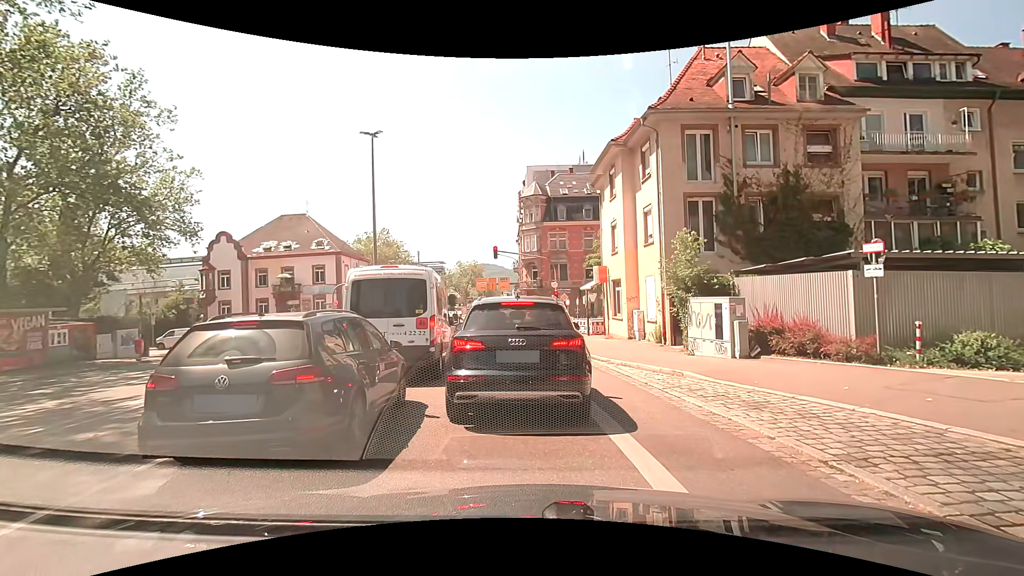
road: secondary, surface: asphalt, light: Day
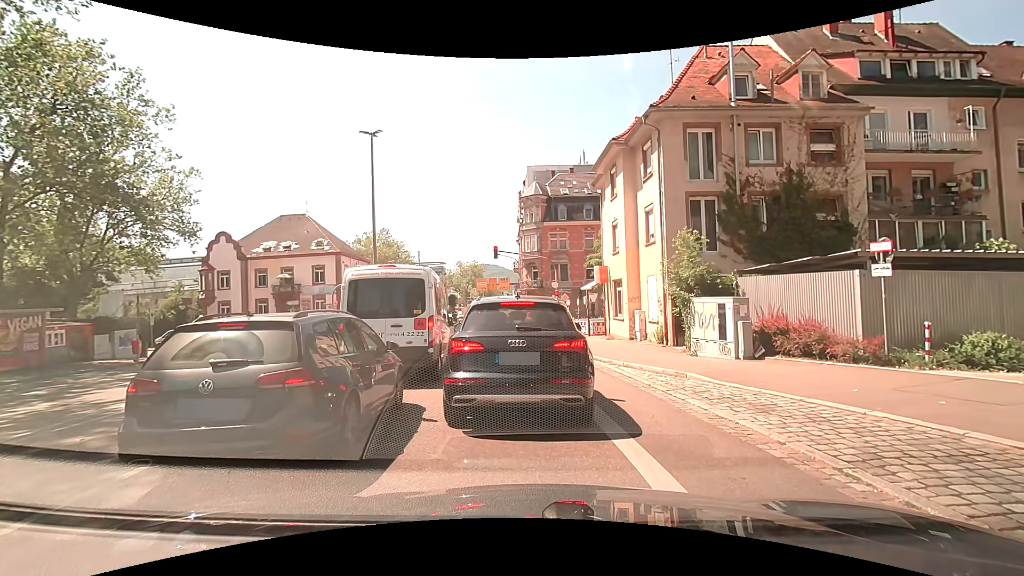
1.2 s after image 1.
(0.0, +0.2) m; 0°
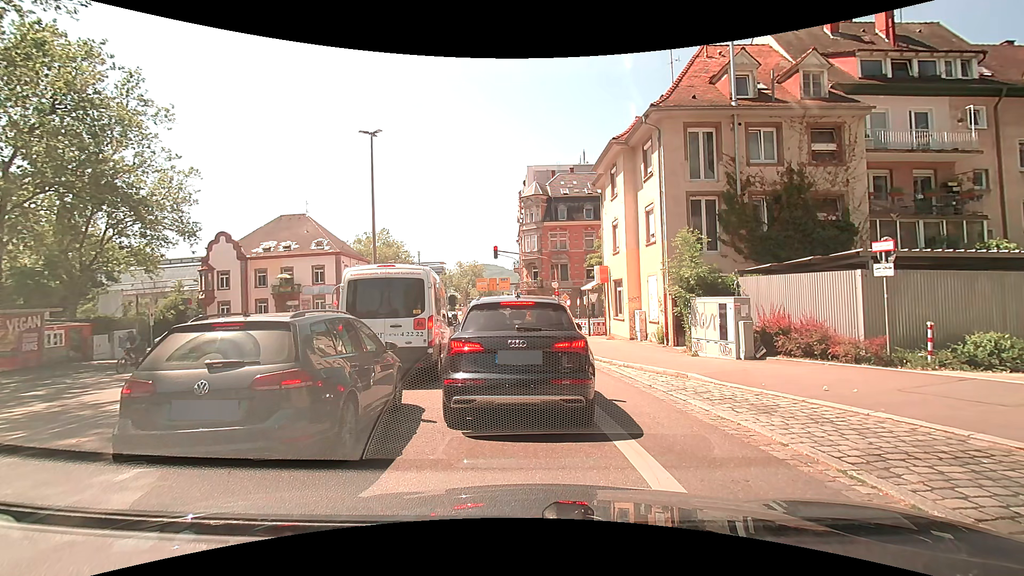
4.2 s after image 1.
(0.0, +0.1) m; 0°
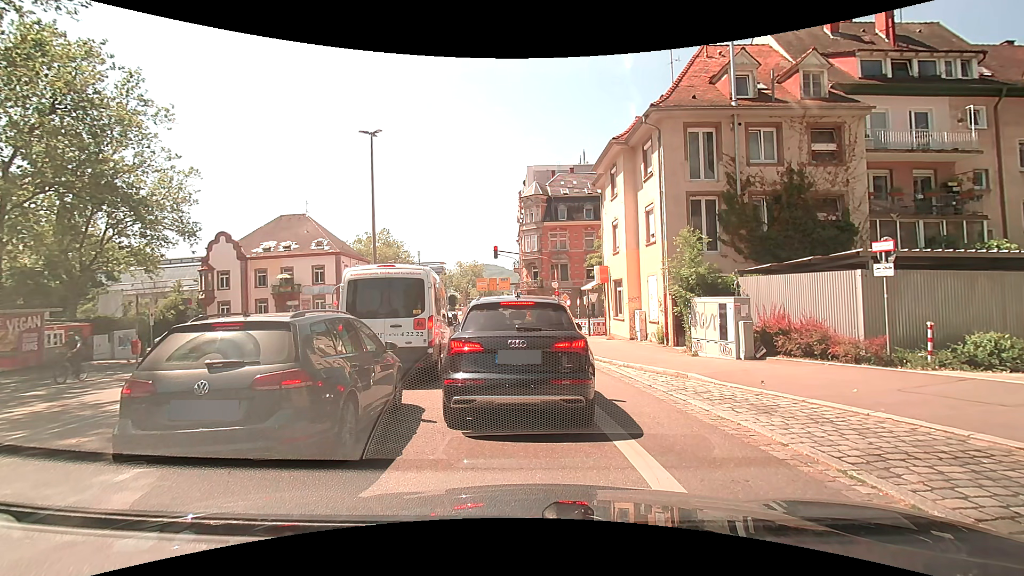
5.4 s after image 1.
(0.0, 0.0) m; 0°
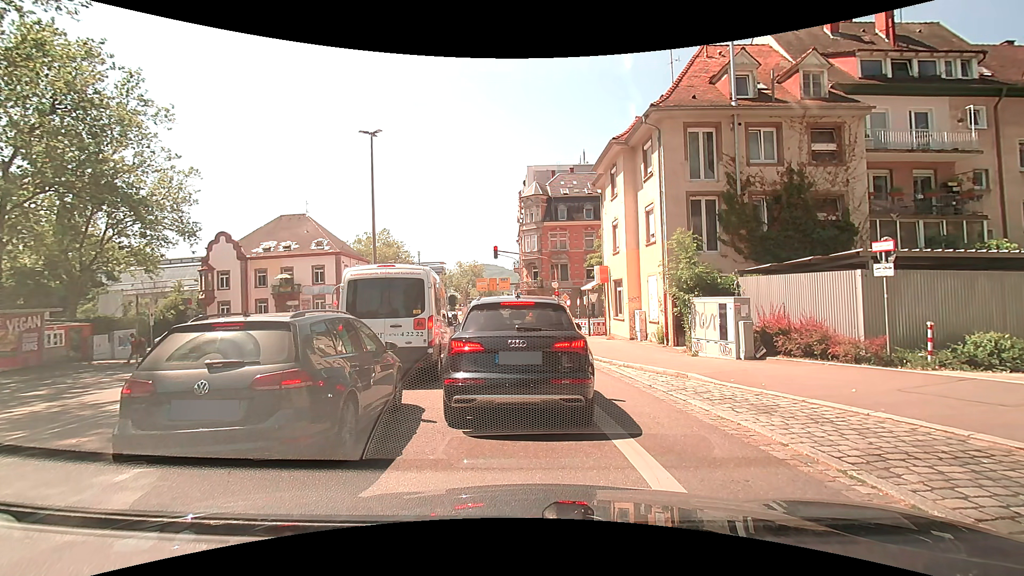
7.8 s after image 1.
(0.0, 0.0) m; 0°
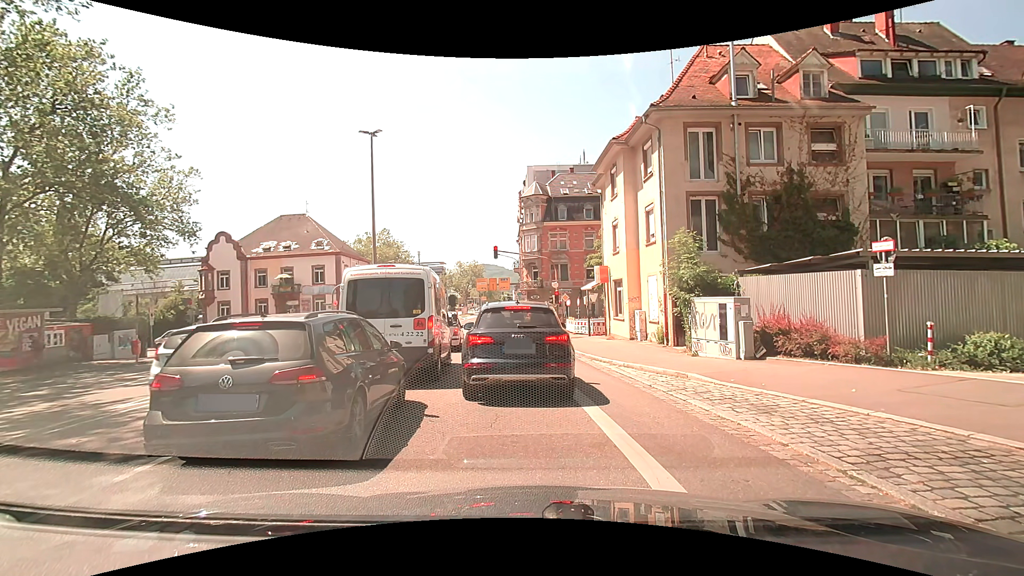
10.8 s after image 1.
(0.0, 0.0) m; 0°
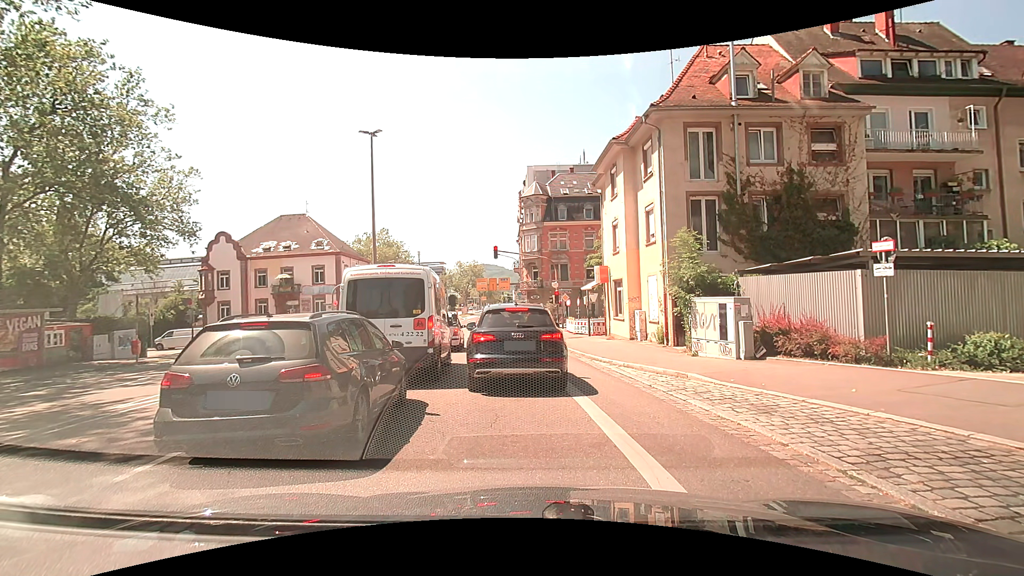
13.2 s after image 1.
(0.0, 0.0) m; 0°
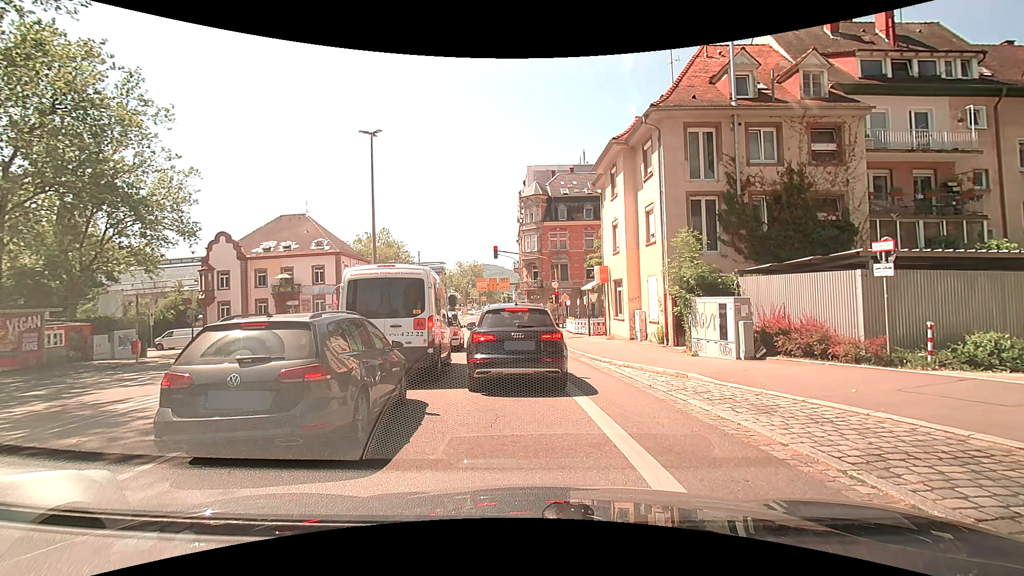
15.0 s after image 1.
(0.0, 0.0) m; 0°
